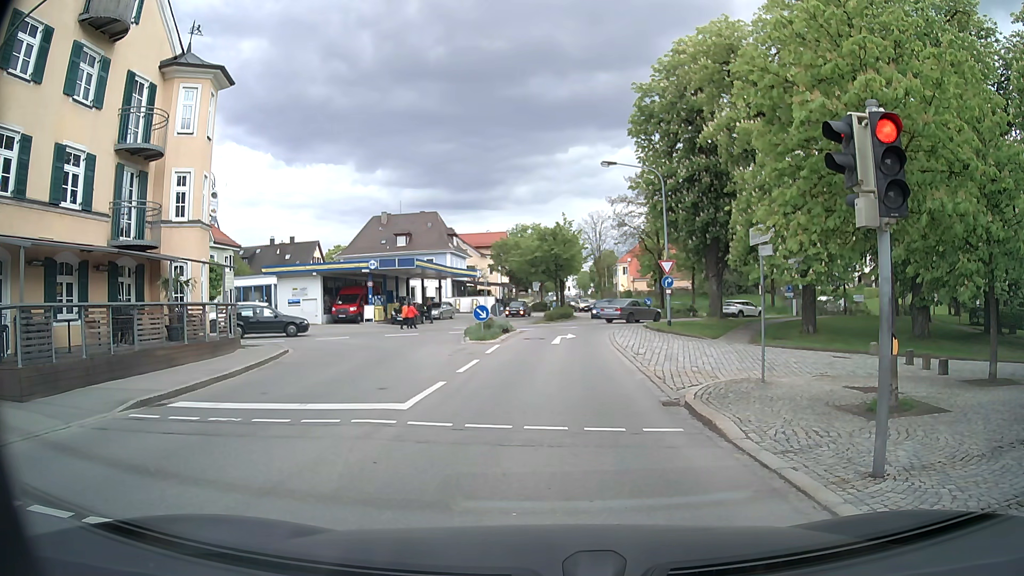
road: secondary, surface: asphalt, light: Day
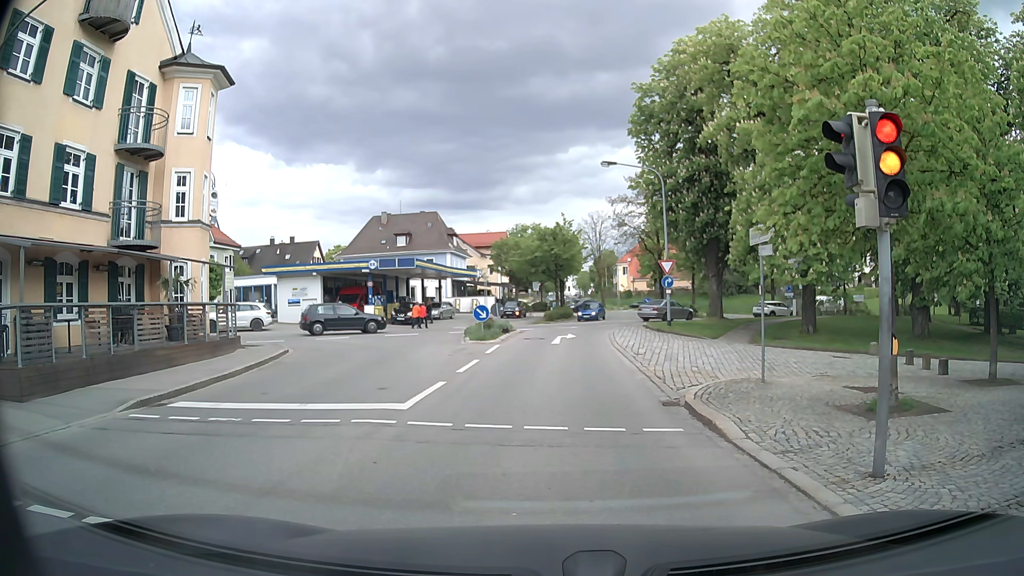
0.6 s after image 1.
(0.0, 0.0) m; 0°
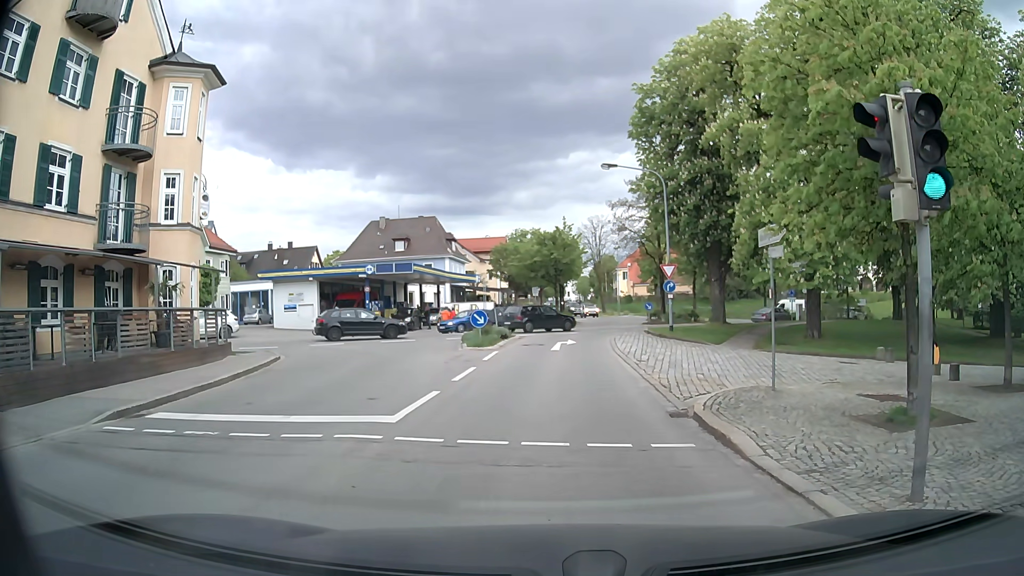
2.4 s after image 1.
(0.0, +0.7) m; -1°
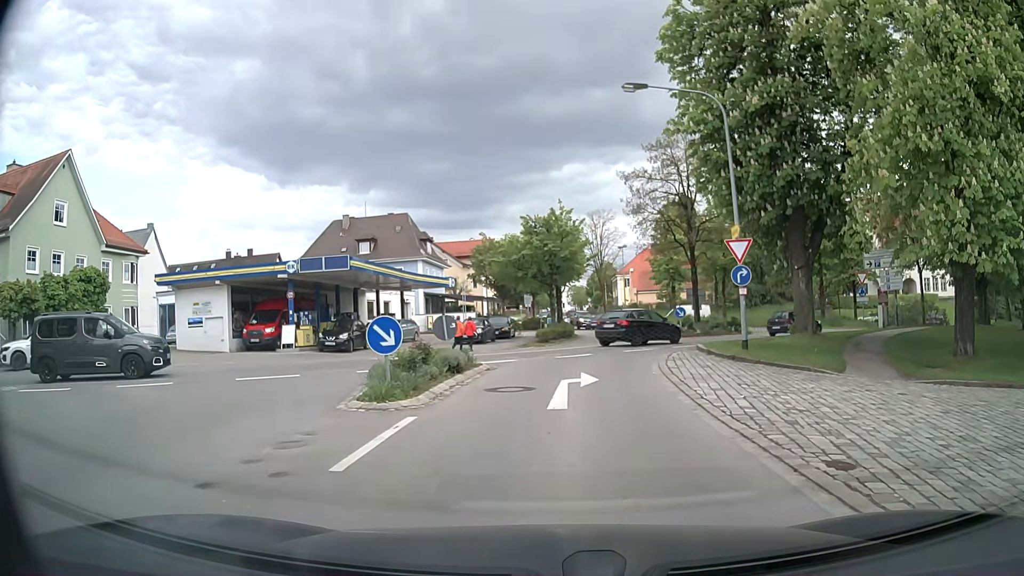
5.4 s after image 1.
(0.0, +13.7) m; 0°
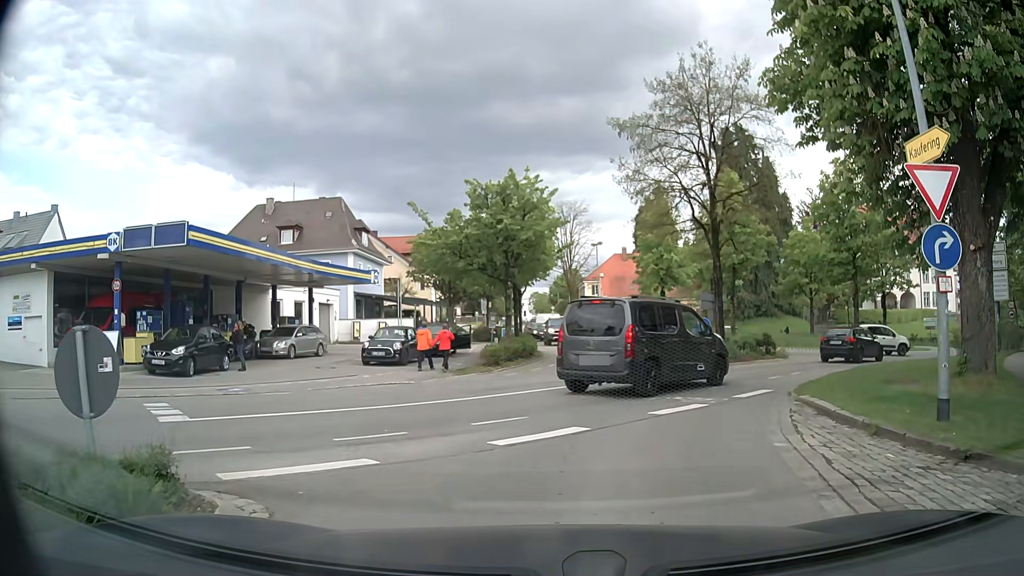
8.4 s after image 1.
(+0.3, +11.9) m; +3°
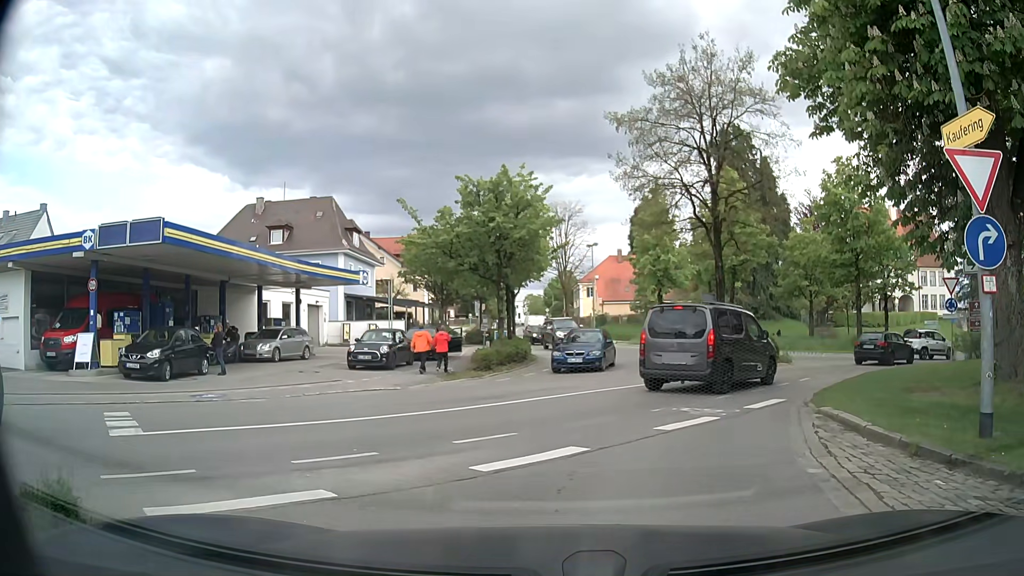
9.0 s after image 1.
(0.0, +1.1) m; 0°
